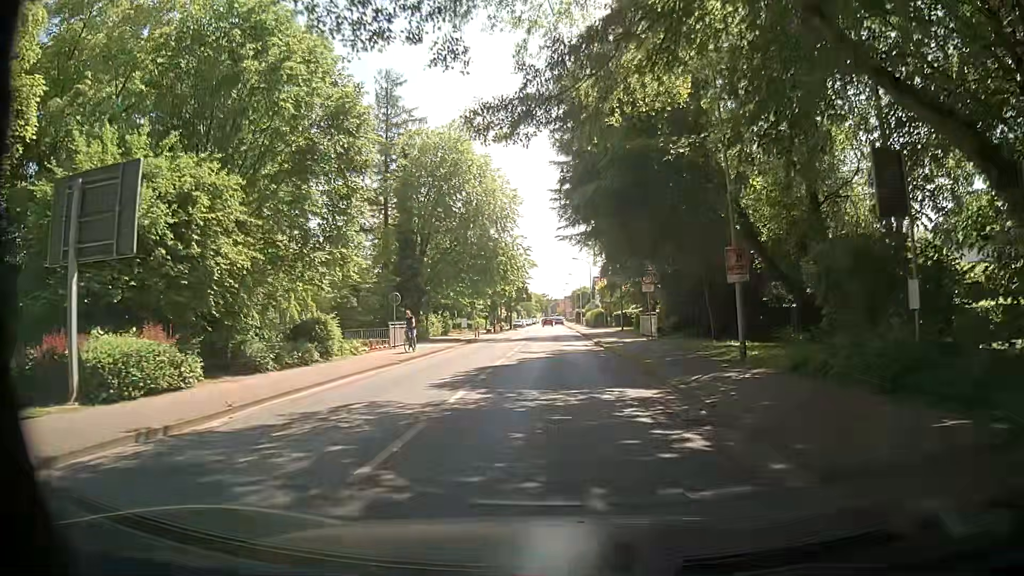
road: secondary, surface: asphalt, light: Day
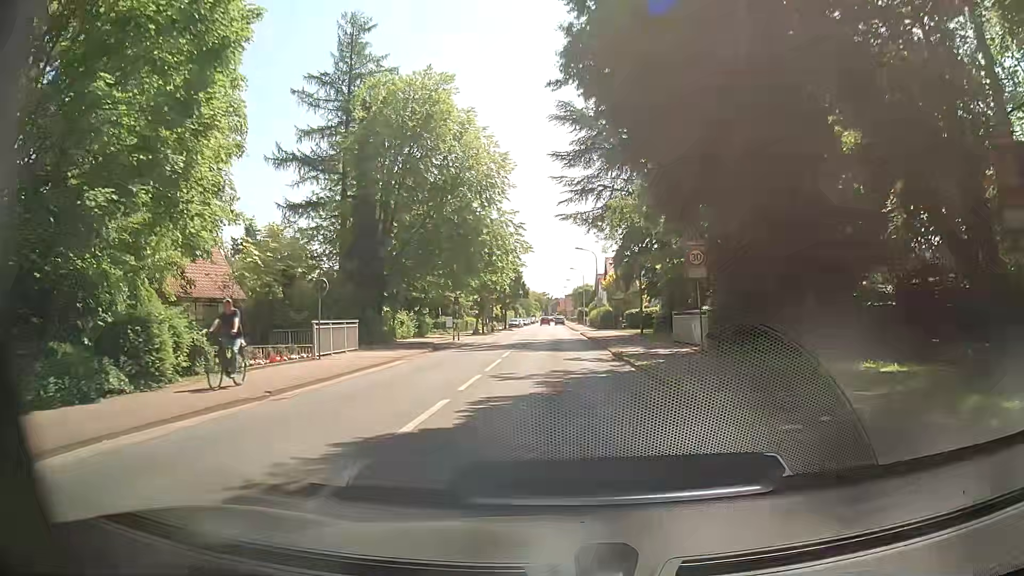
(+0.2, +11.4) m; +1°
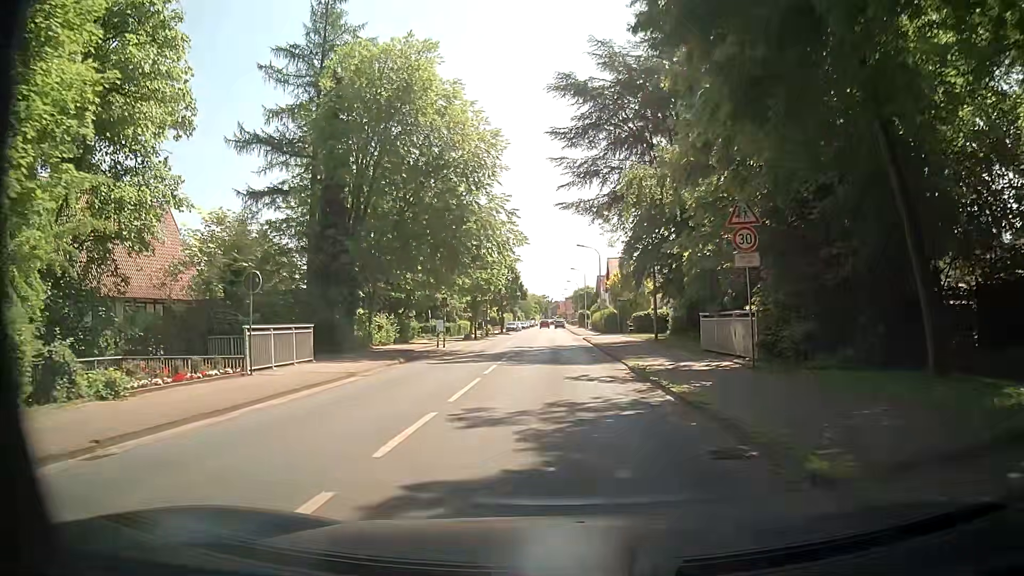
(0.0, +5.7) m; -1°
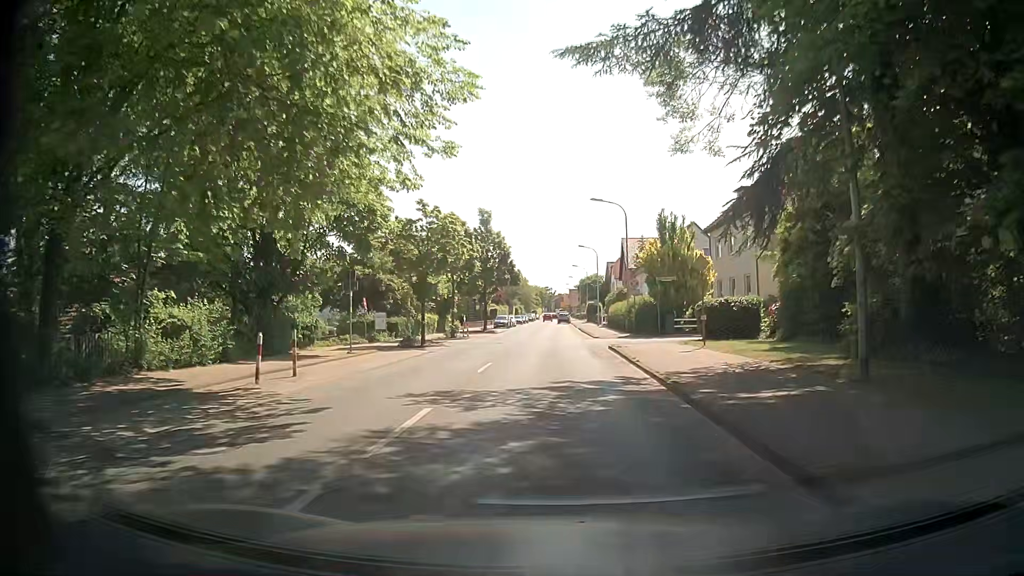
(+0.3, +23.0) m; 0°
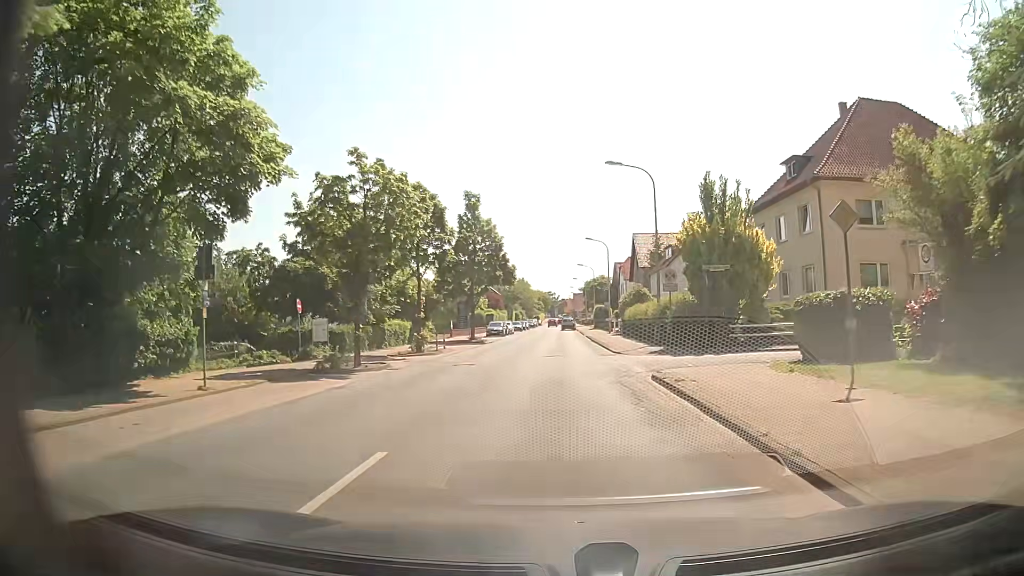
(+0.1, +11.7) m; 0°
(0, +10) (0, +20) (+1, +30) (+1, +40) (+2, +50) (+2, +60) (+2, +70) (+1, +80) (-1, +90) (-1, +100) m
